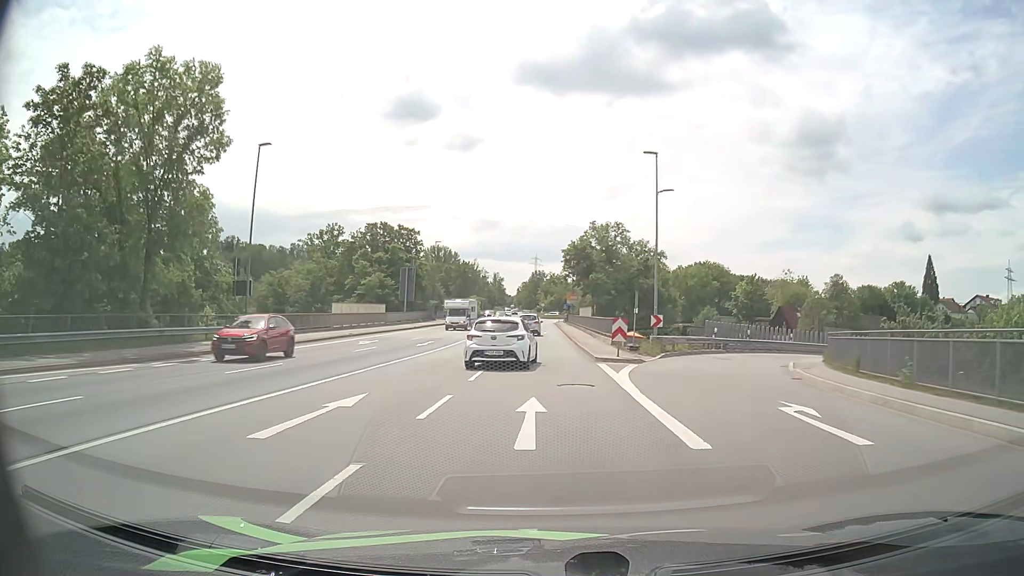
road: primary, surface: asphalt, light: Day
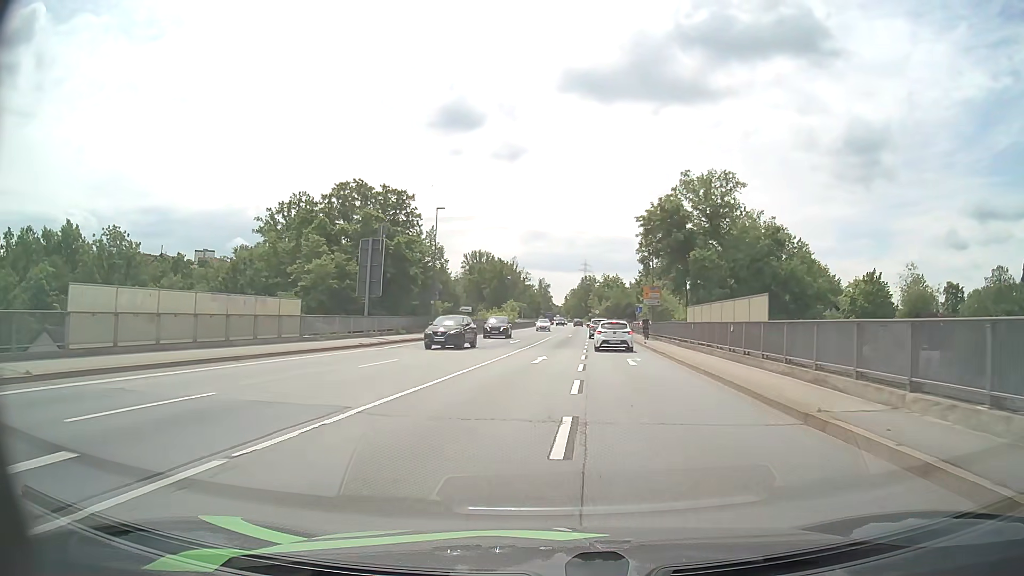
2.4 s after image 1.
(-1.5, +33.2) m; -4°
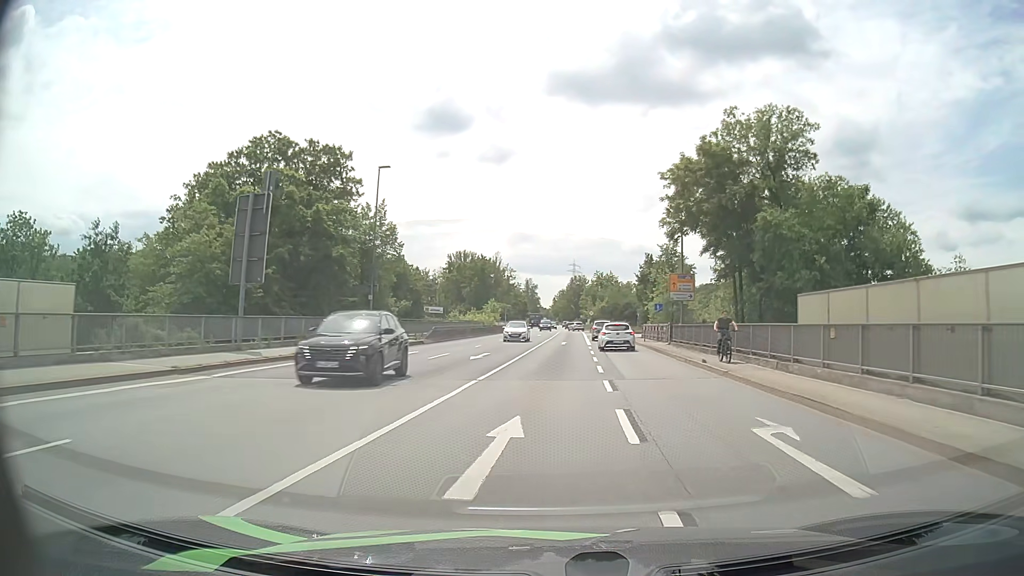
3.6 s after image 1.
(+0.2, +16.9) m; +1°
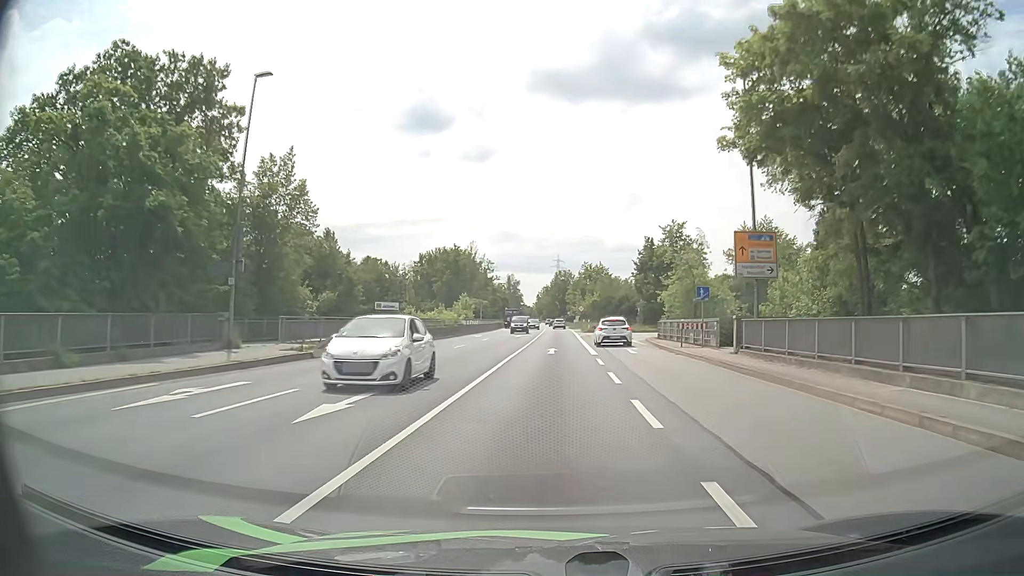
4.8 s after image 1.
(+0.2, +17.0) m; +1°
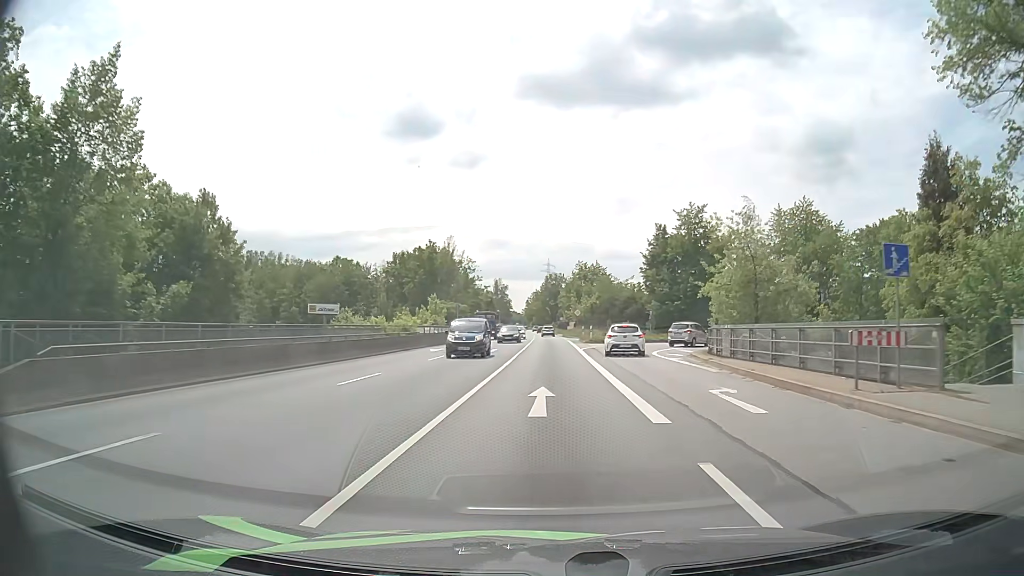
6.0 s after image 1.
(+0.1, +17.2) m; 0°
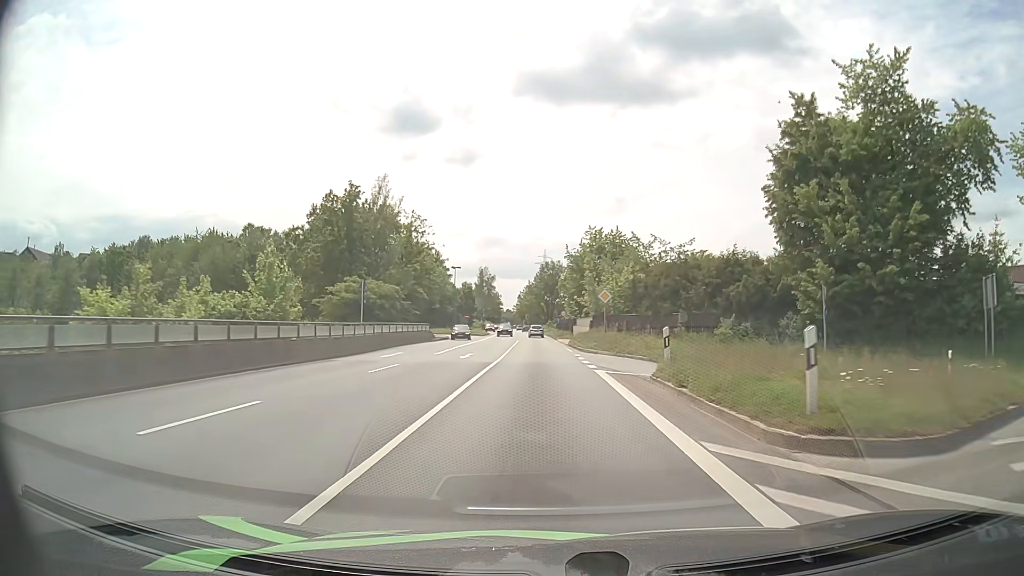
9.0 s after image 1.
(+0.6, +44.0) m; +1°
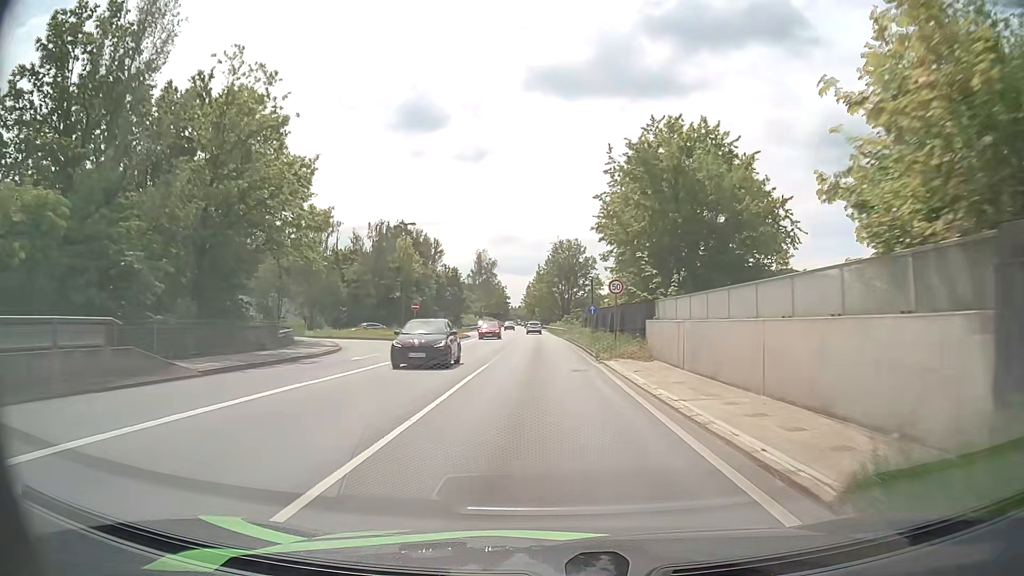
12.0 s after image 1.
(-0.3, +43.8) m; -1°
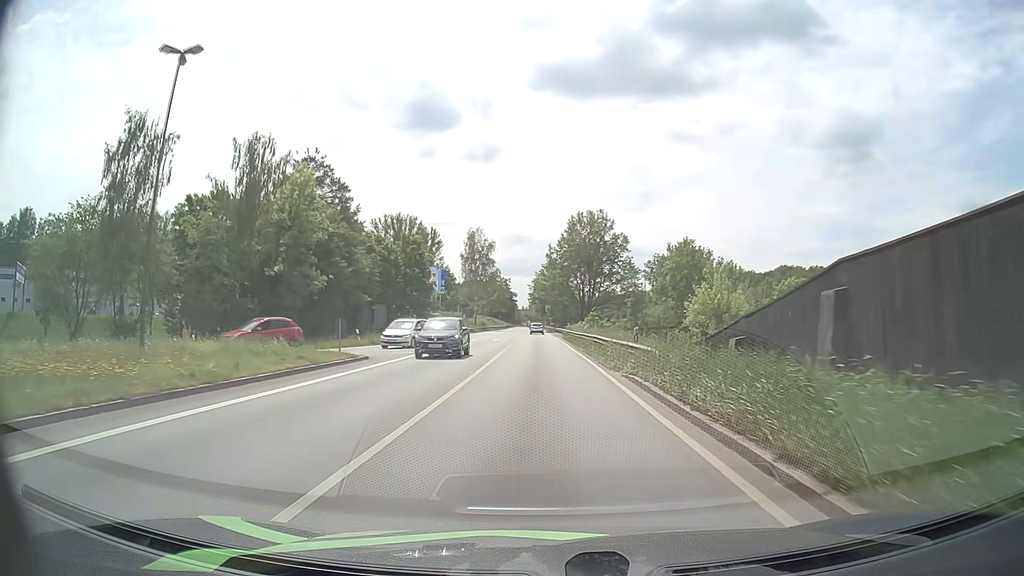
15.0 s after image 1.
(-0.3, +41.2) m; -2°
(0, +10) (0, +20) (0, +30) (0, +40) (0, +50) (0, +60) (0, +70) (0, +80) (0, +90) (0, +100) m
